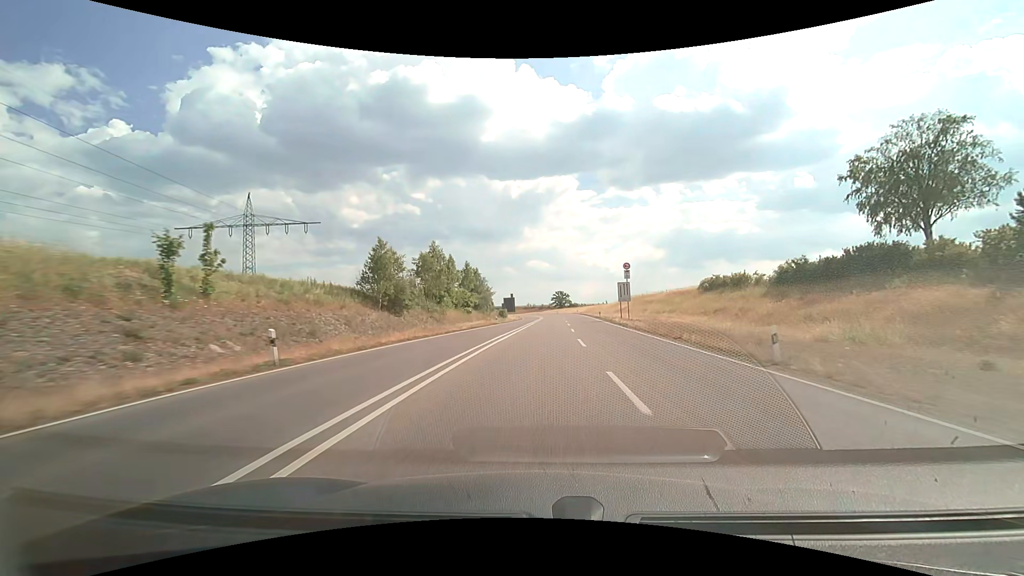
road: trunk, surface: asphalt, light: Day
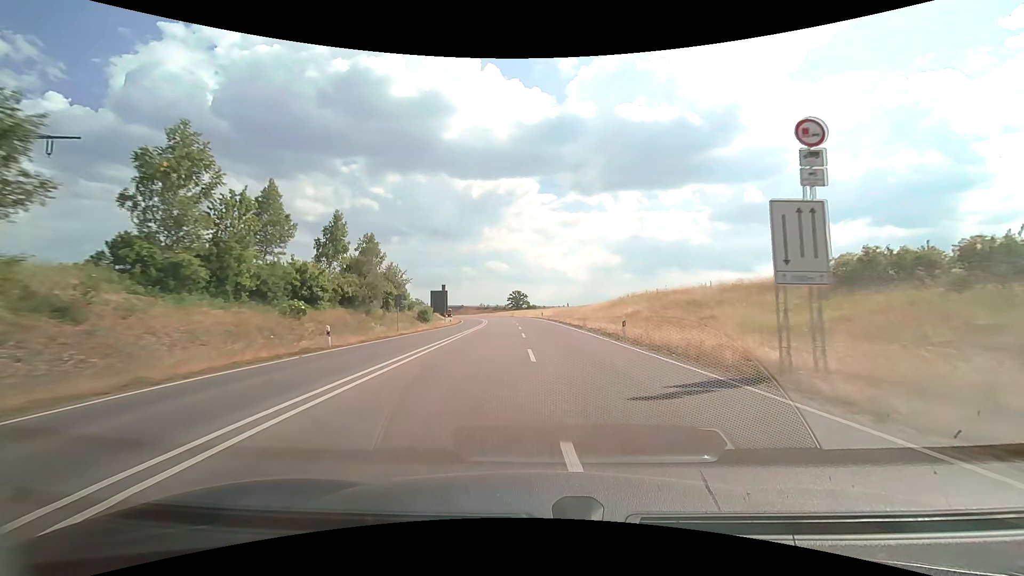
(+2.1, +41.4) m; +5°
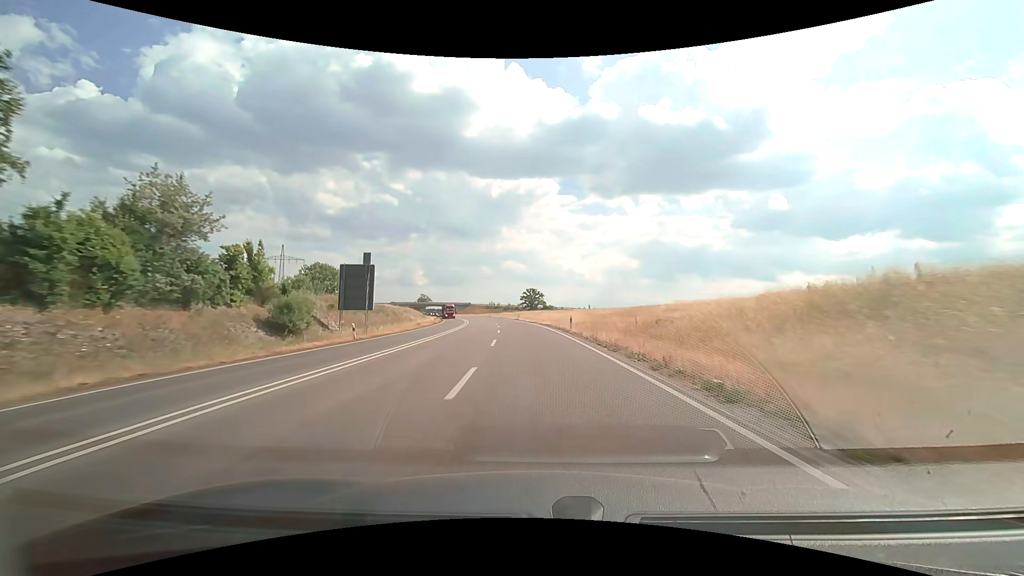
(-0.2, +41.6) m; -1°
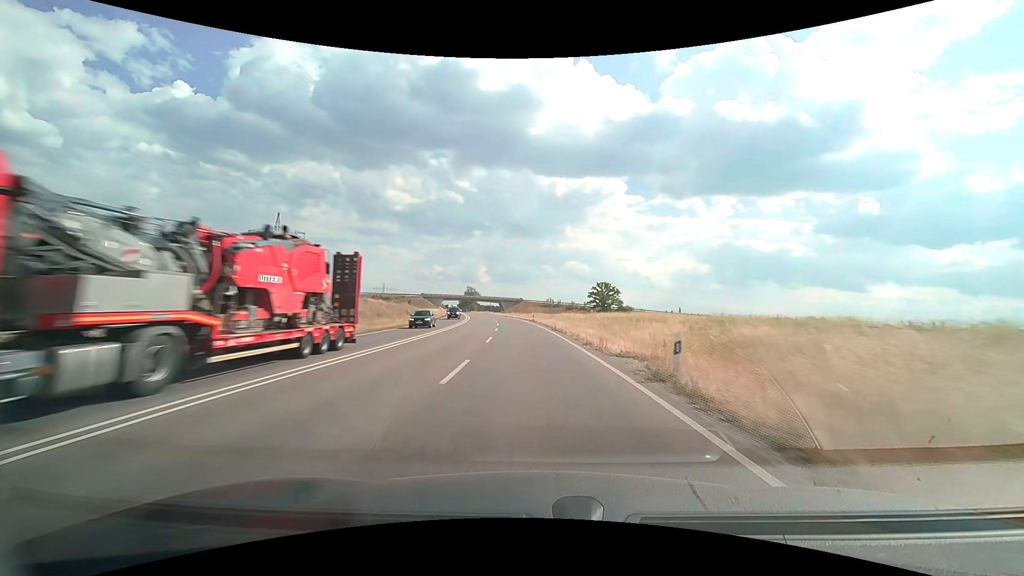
(-4.6, +70.4) m; -7°
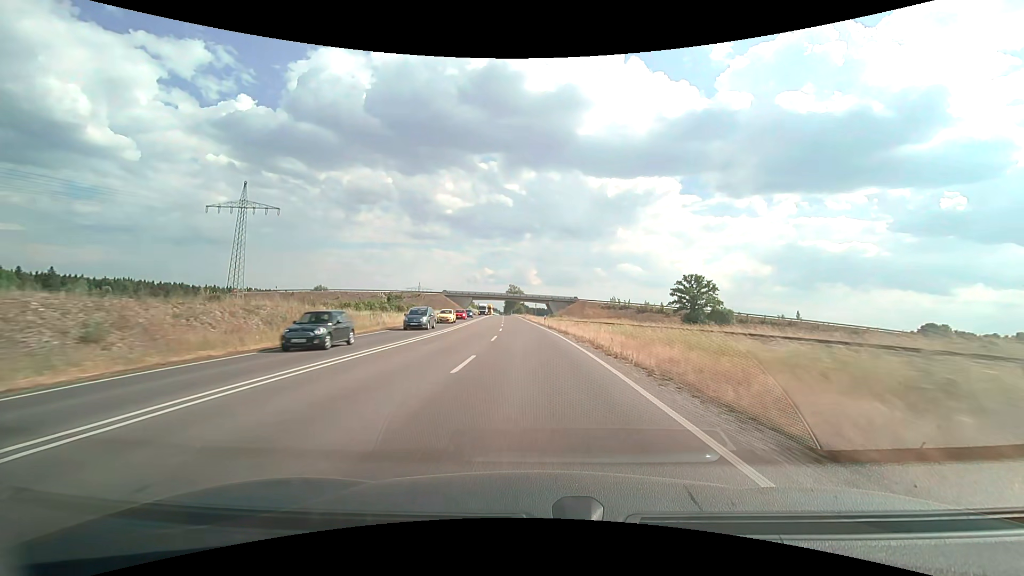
(-2.7, +58.4) m; -6°
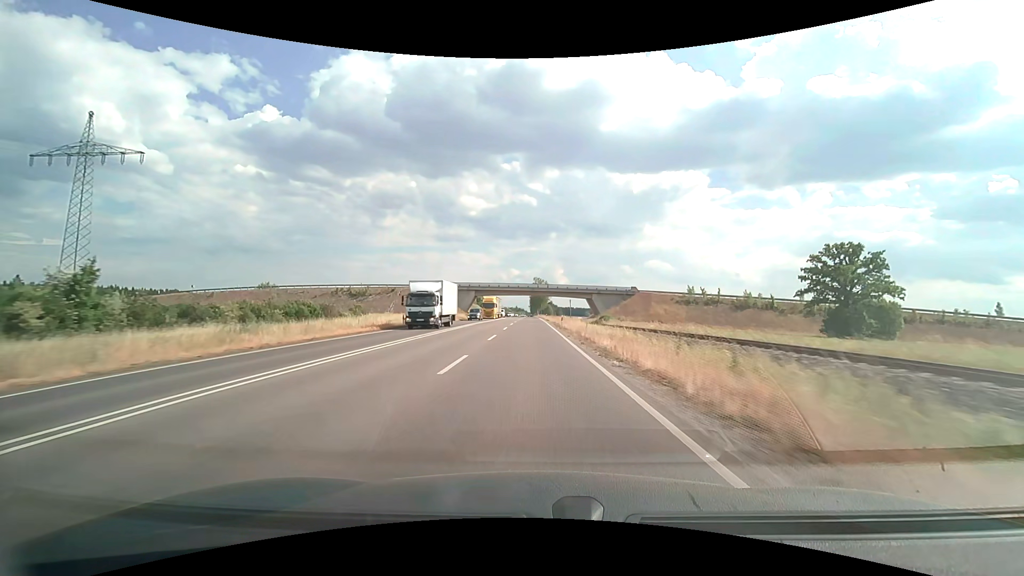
(-2.3, +60.6) m; -3°
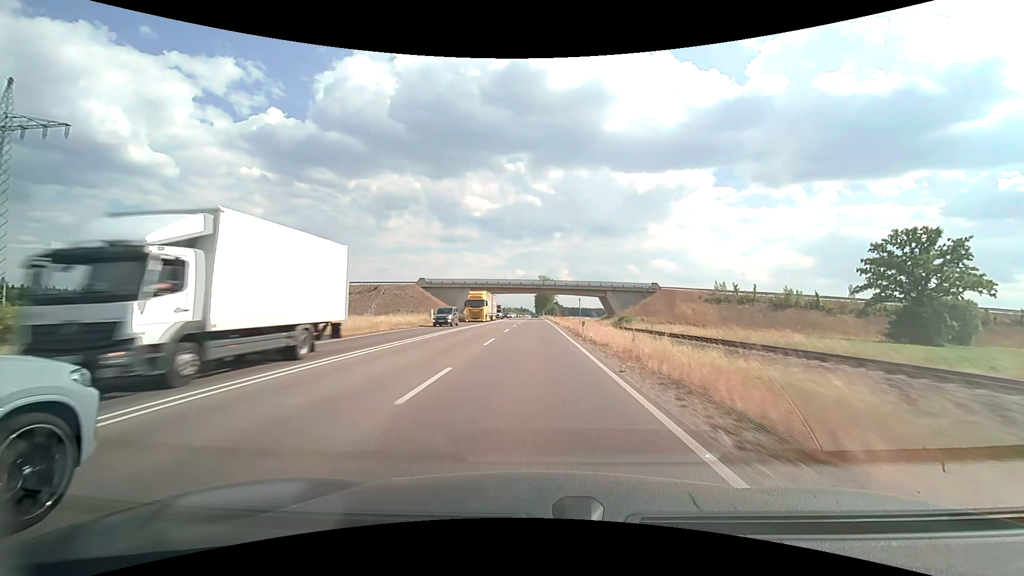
(-0.1, +15.4) m; -1°
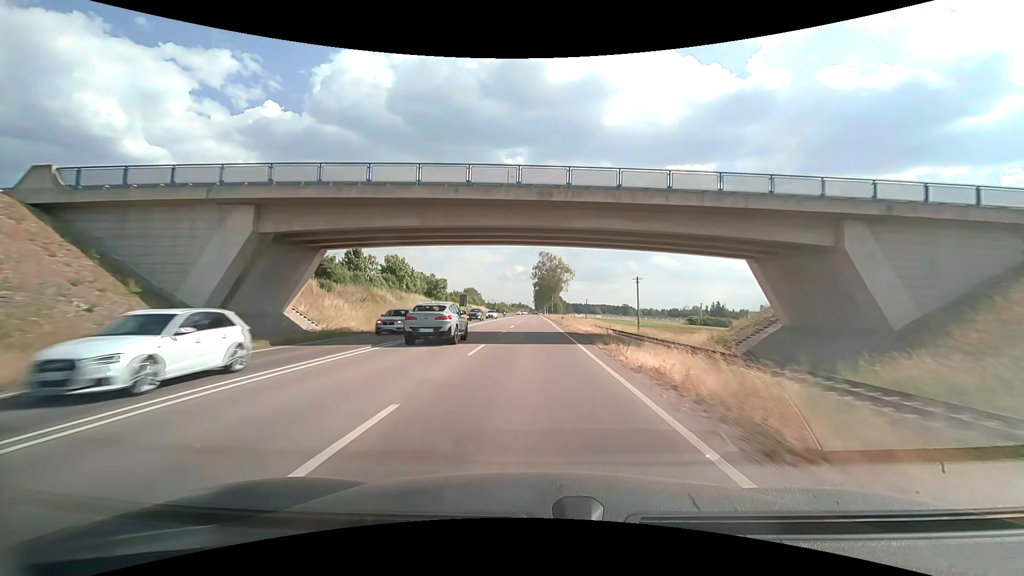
(-0.2, +76.7) m; 0°
